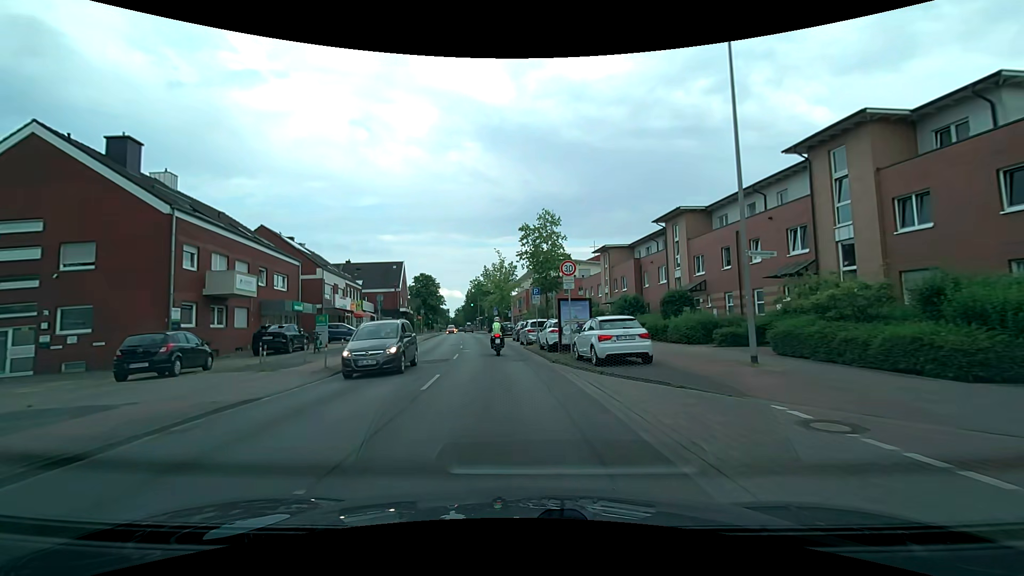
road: tertiary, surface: asphalt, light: Day
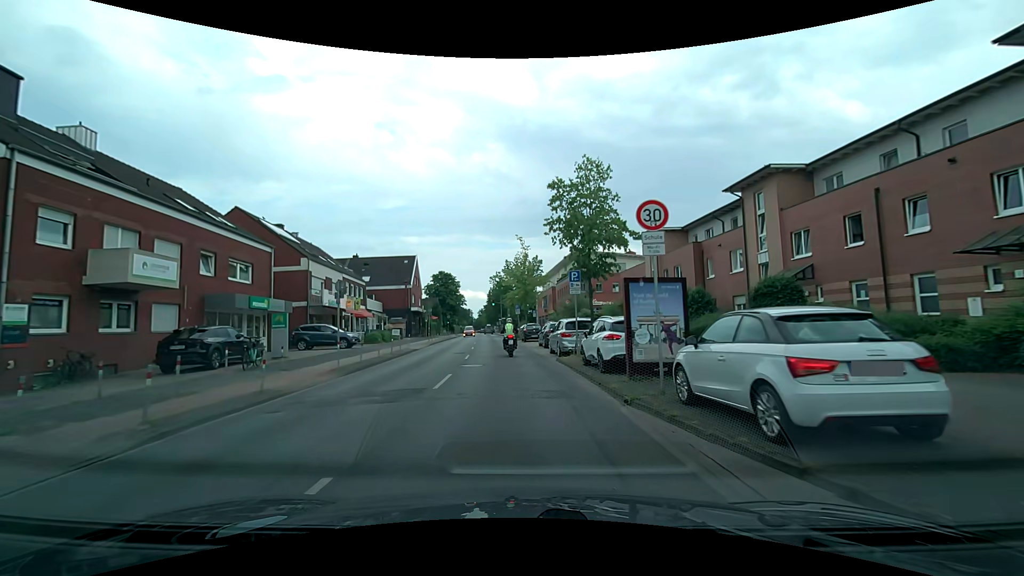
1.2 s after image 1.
(-0.2, +9.1) m; -3°
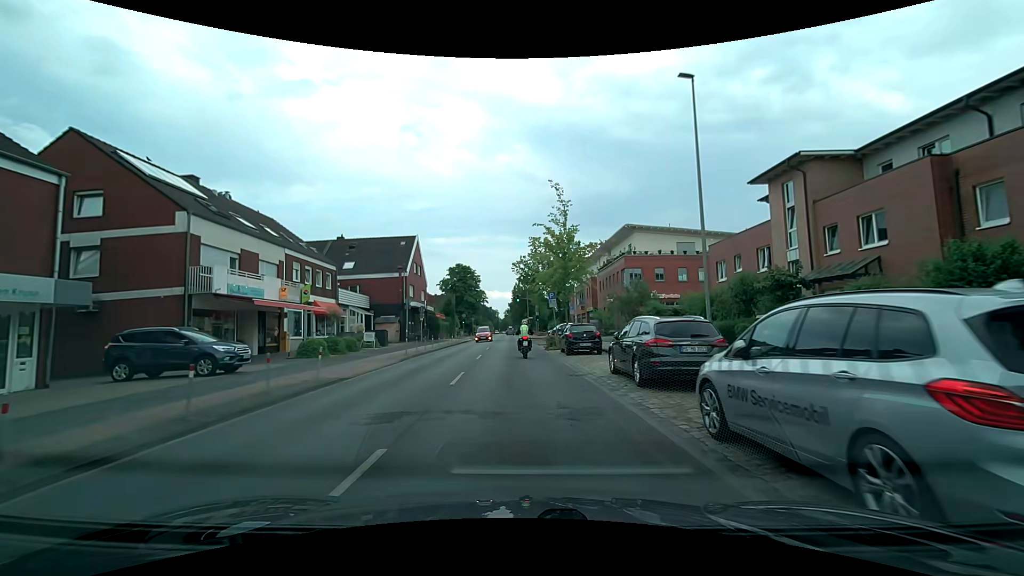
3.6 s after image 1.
(-0.5, +17.8) m; -3°
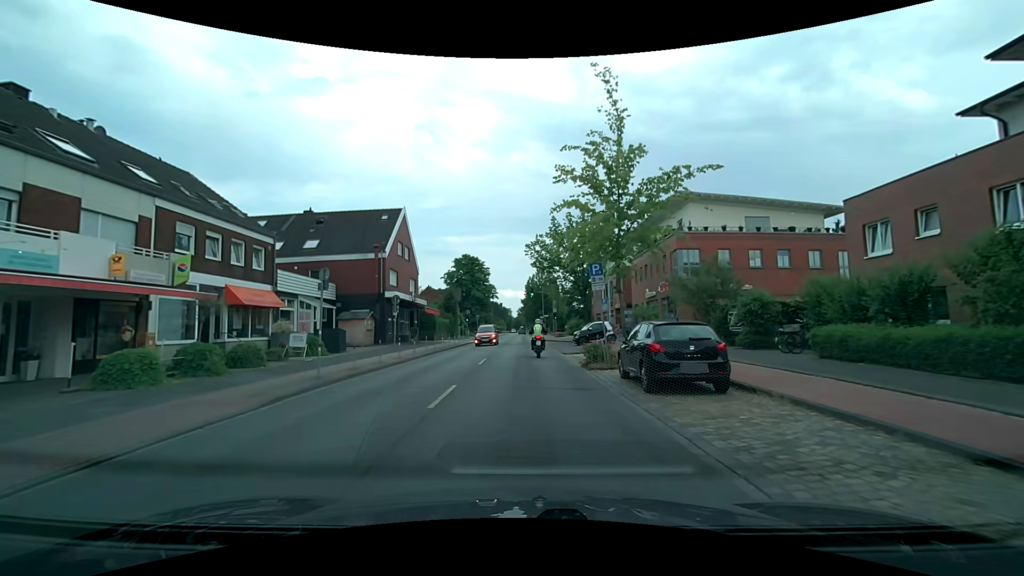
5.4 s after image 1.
(-0.2, +13.0) m; -2°
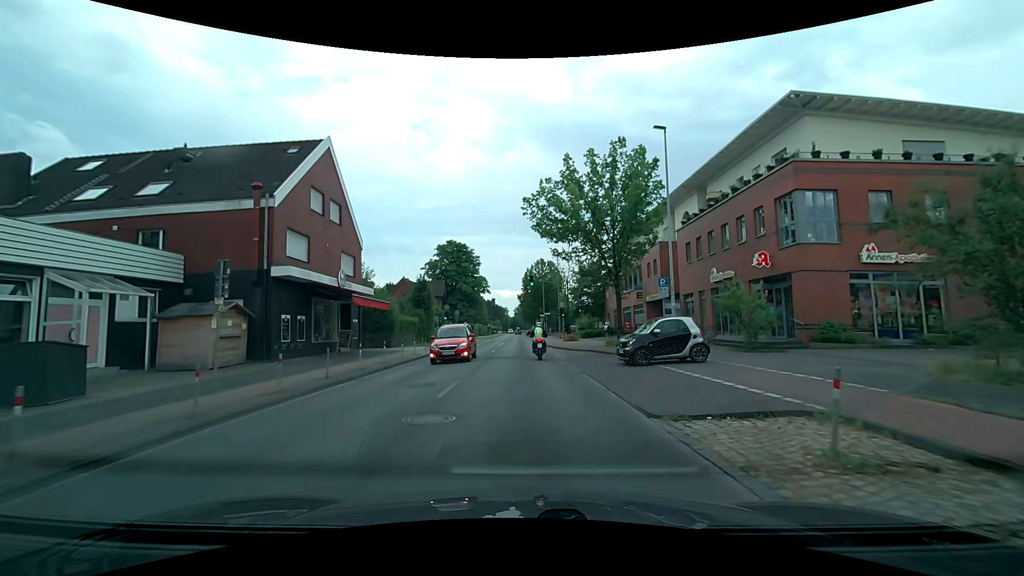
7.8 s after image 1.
(0.0, +17.2) m; 0°
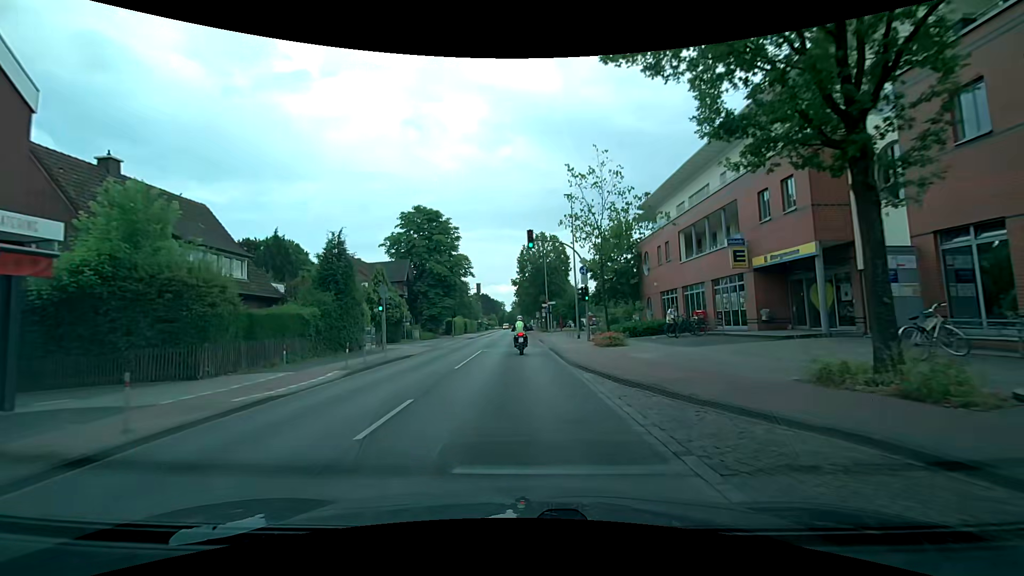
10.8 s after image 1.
(+0.2, +22.4) m; +1°
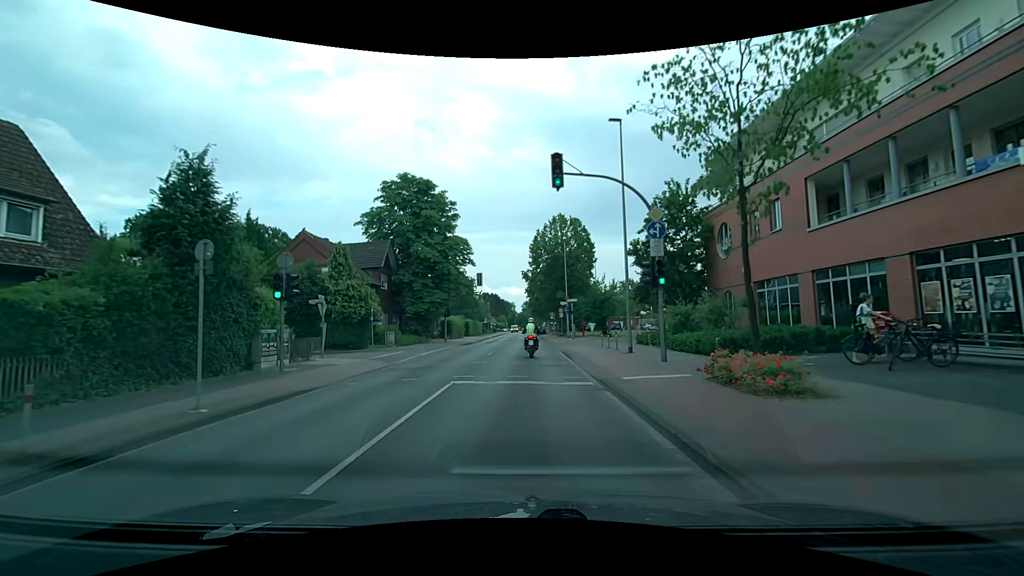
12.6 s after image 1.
(-0.4, +13.8) m; -2°
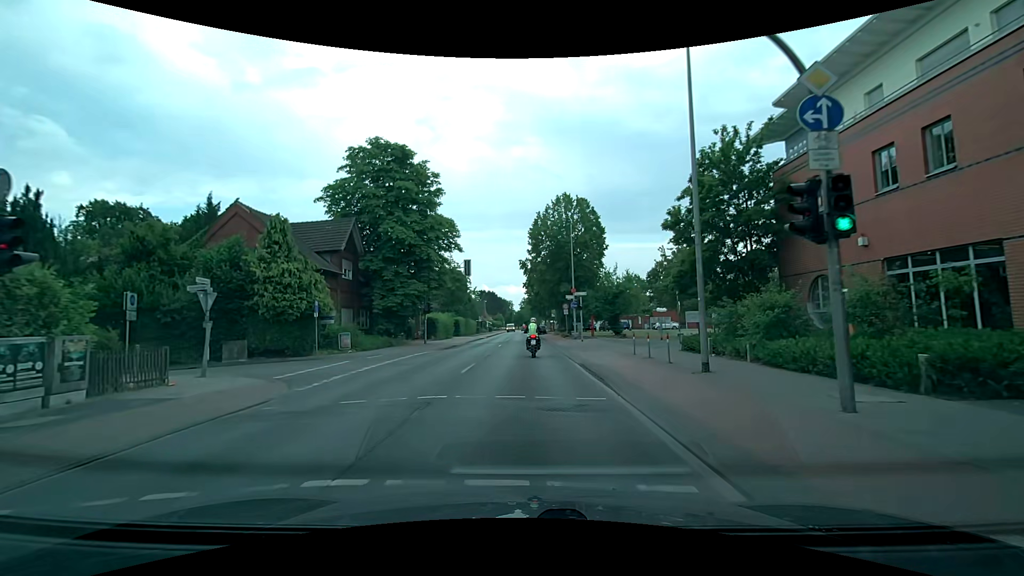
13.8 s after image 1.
(0.0, +9.0) m; +1°
(0, +10) (0, +20) (0, +30) (0, +40) (0, +50) (0, +60) (0, +70) (-1, +80) (-1, +90) (-1, +100) m
